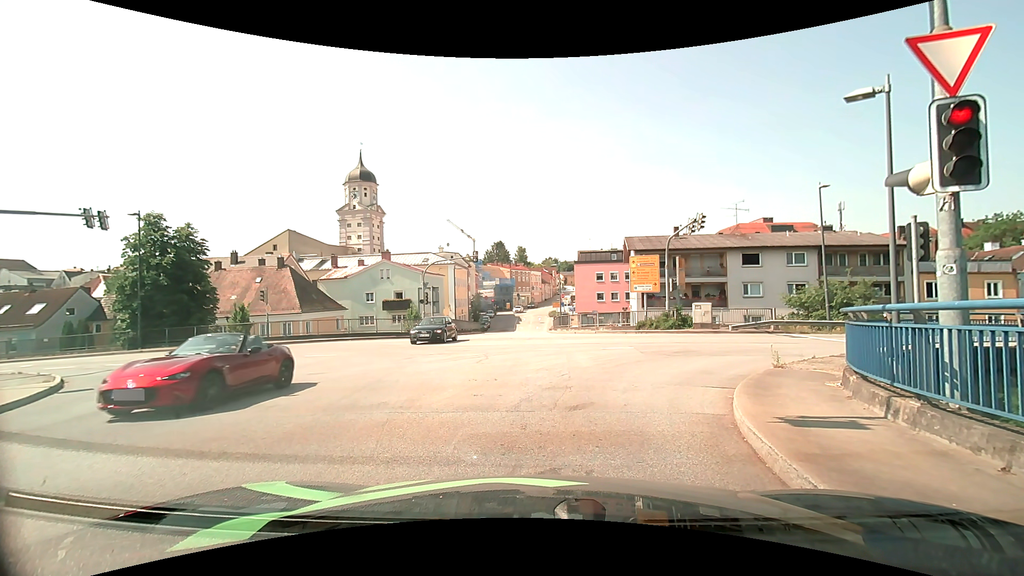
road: secondary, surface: asphalt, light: Day
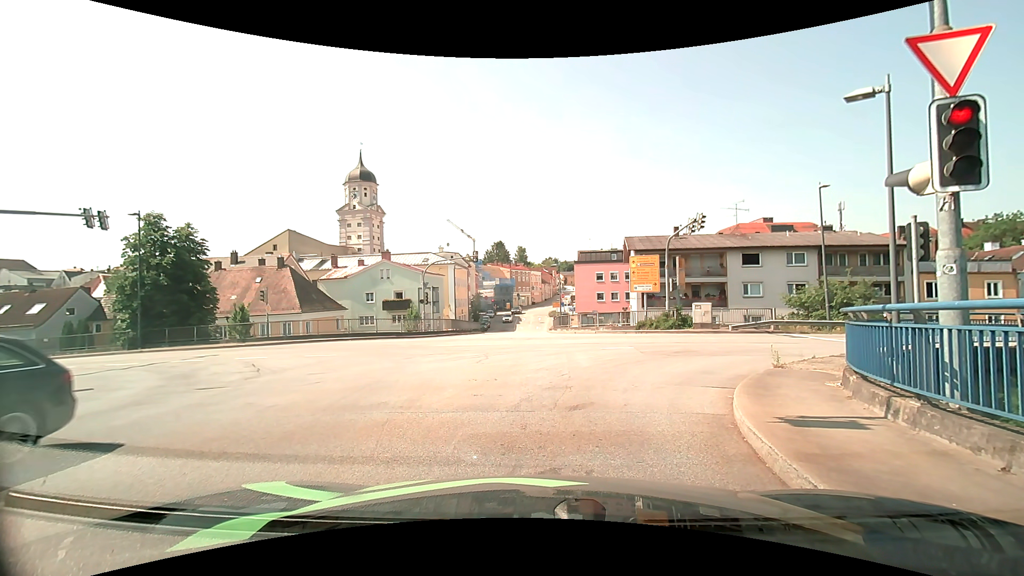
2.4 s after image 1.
(0.0, 0.0) m; 0°
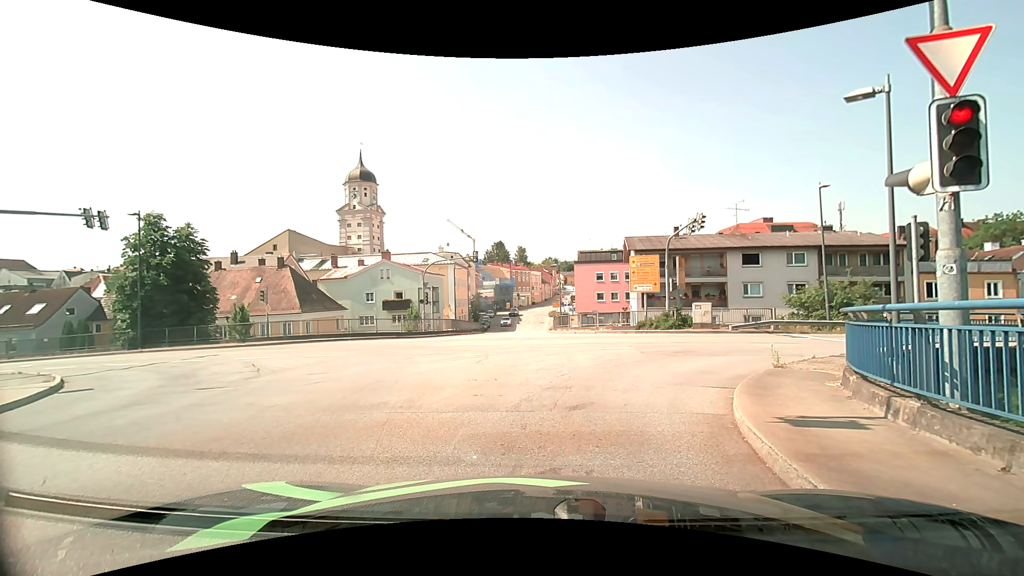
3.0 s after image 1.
(0.0, 0.0) m; 0°
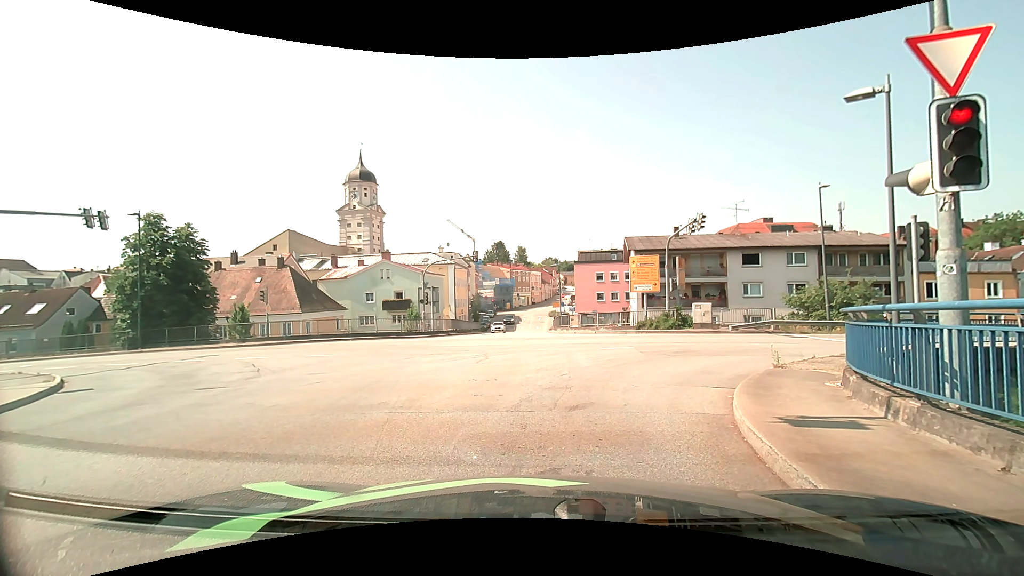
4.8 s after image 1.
(0.0, 0.0) m; 0°
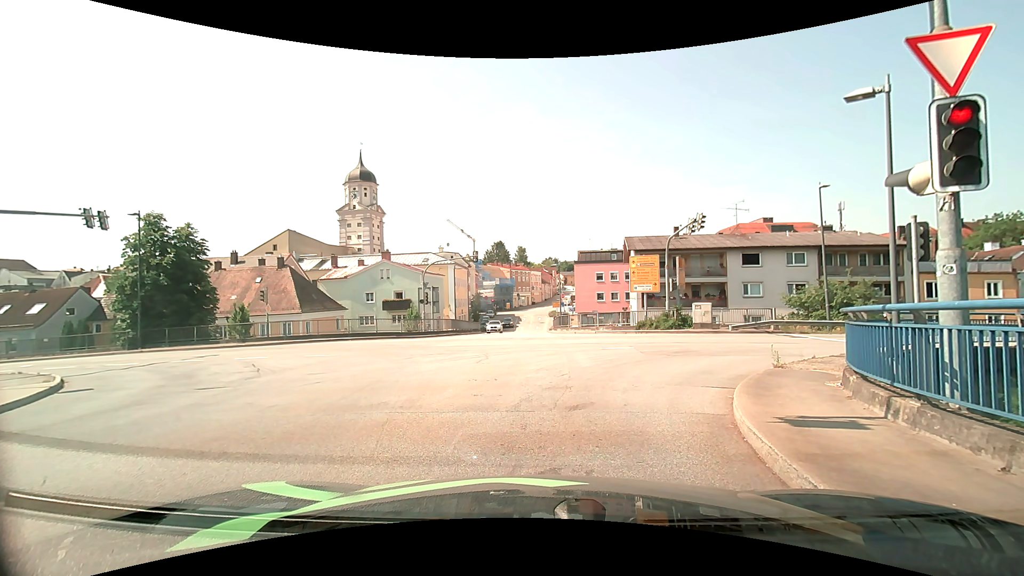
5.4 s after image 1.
(0.0, 0.0) m; 0°
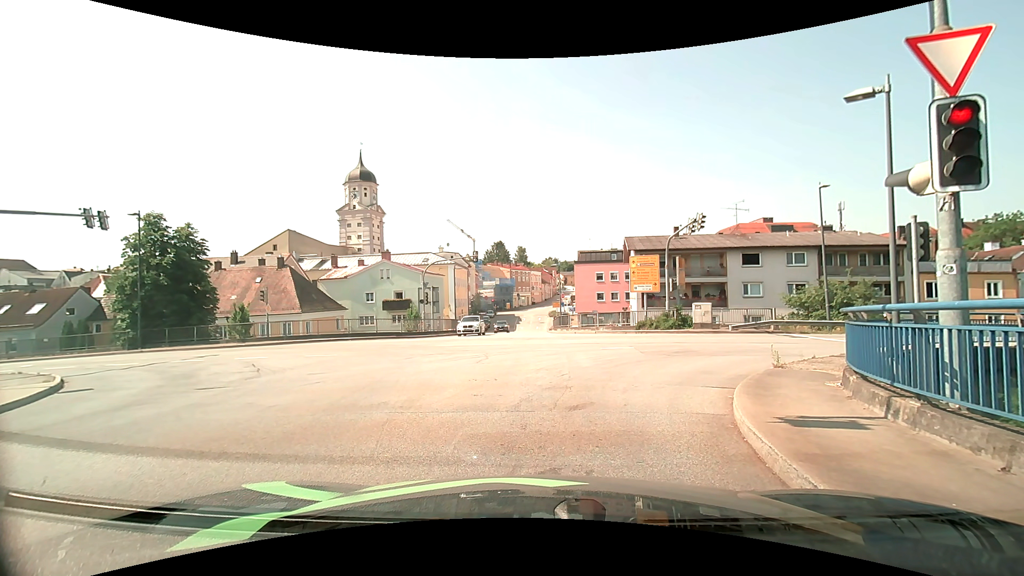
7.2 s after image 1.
(0.0, 0.0) m; 0°
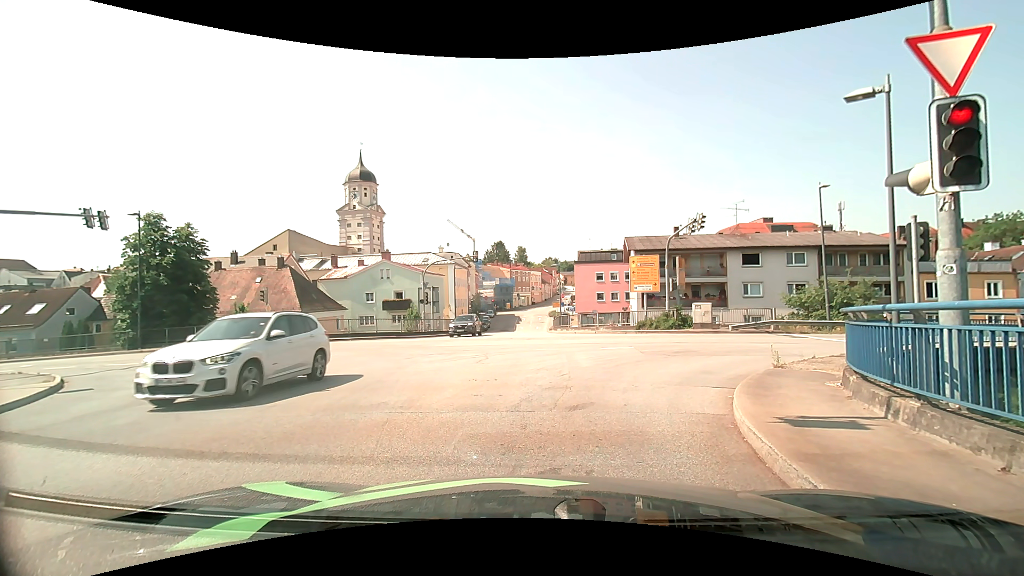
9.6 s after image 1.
(0.0, 0.0) m; 0°
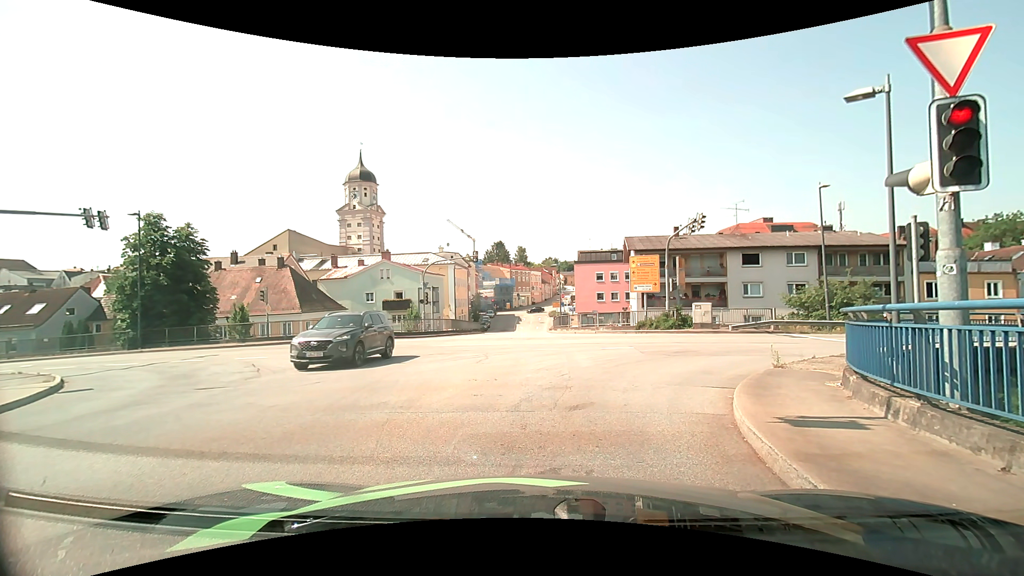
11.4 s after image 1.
(0.0, 0.0) m; 0°
